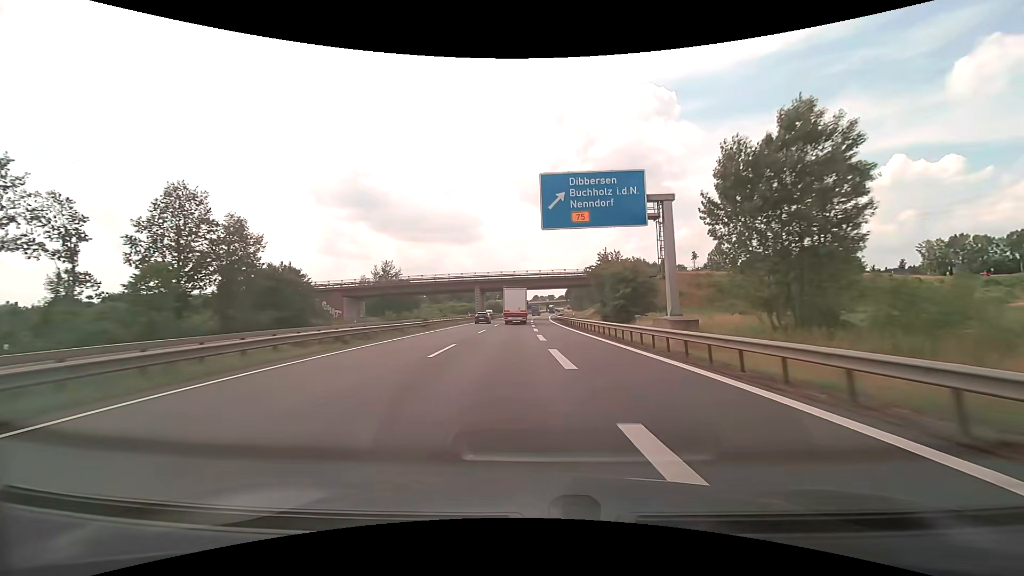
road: motorway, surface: asphalt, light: Day
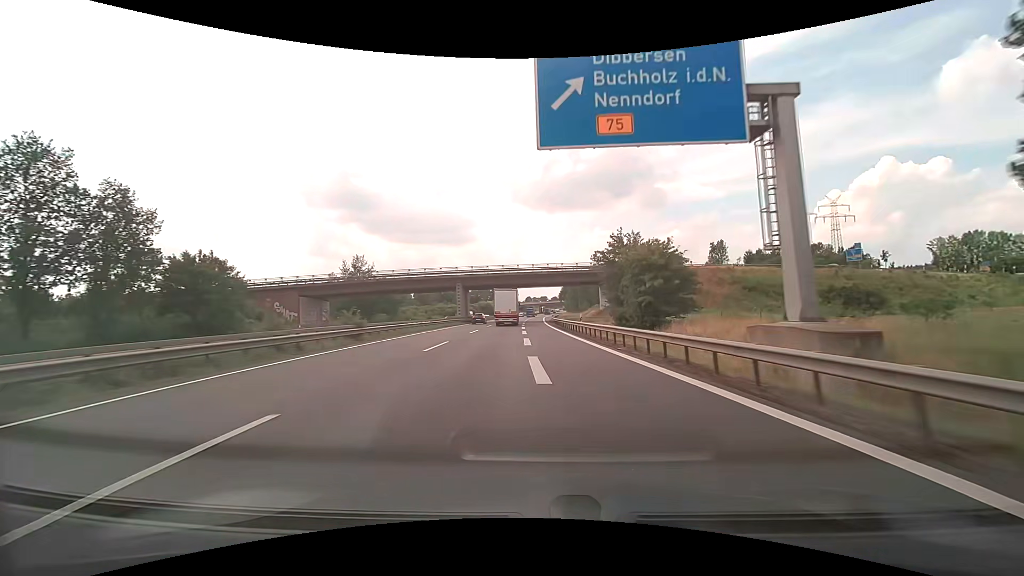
(+0.2, +14.4) m; +1°
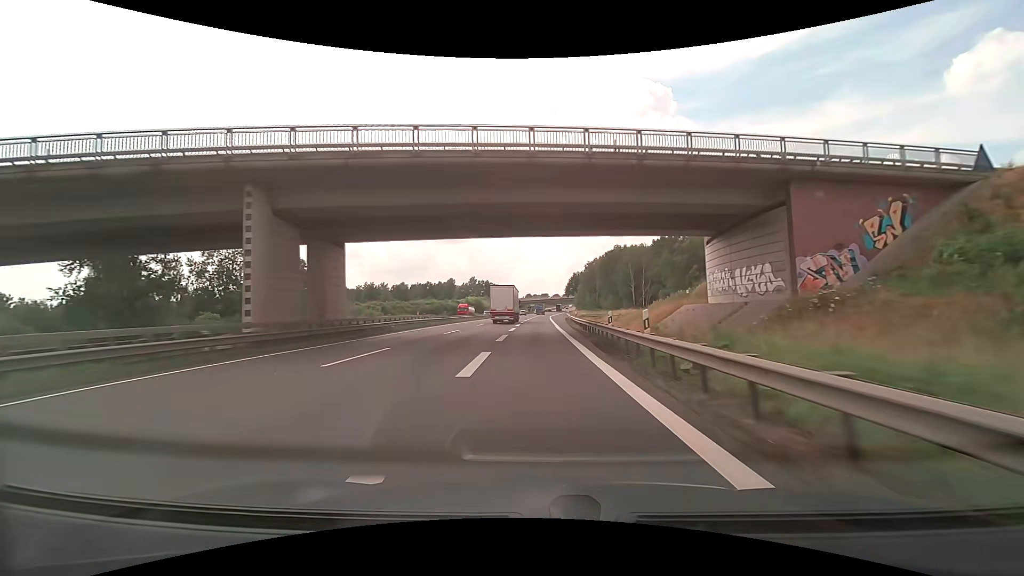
(0.0, +59.6) m; 0°
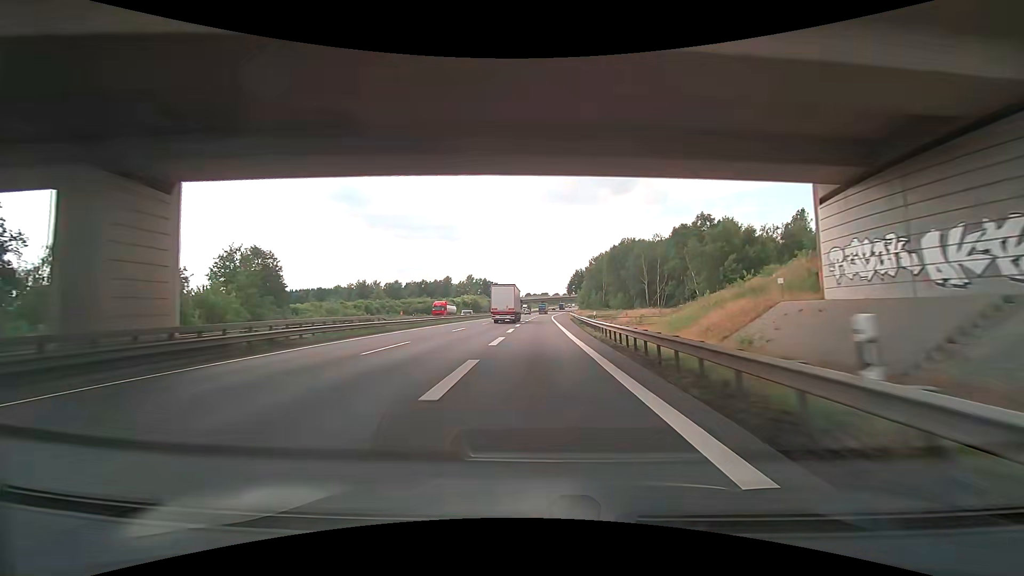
(0.0, +14.4) m; 0°
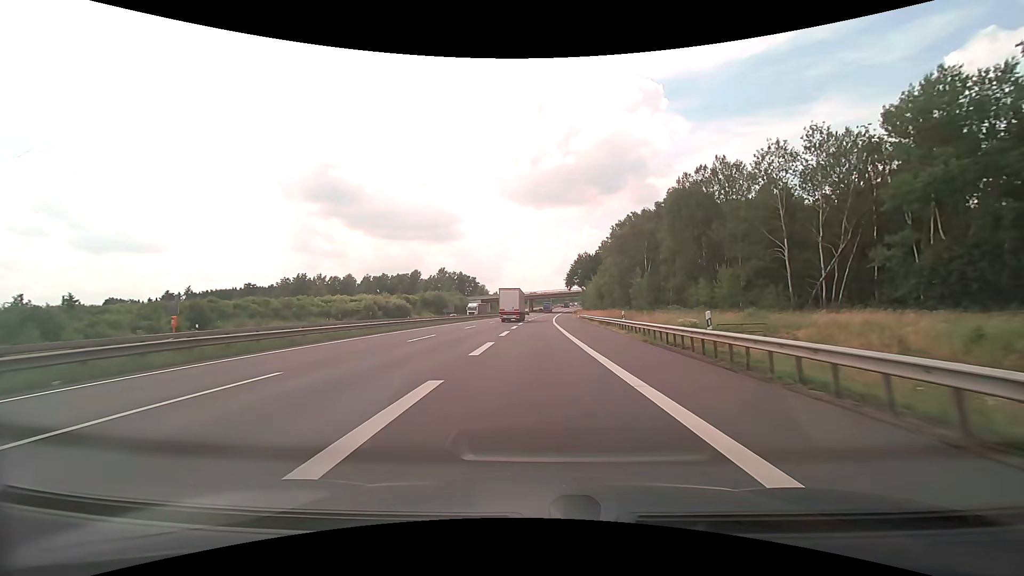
(+0.9, +63.0) m; +1°
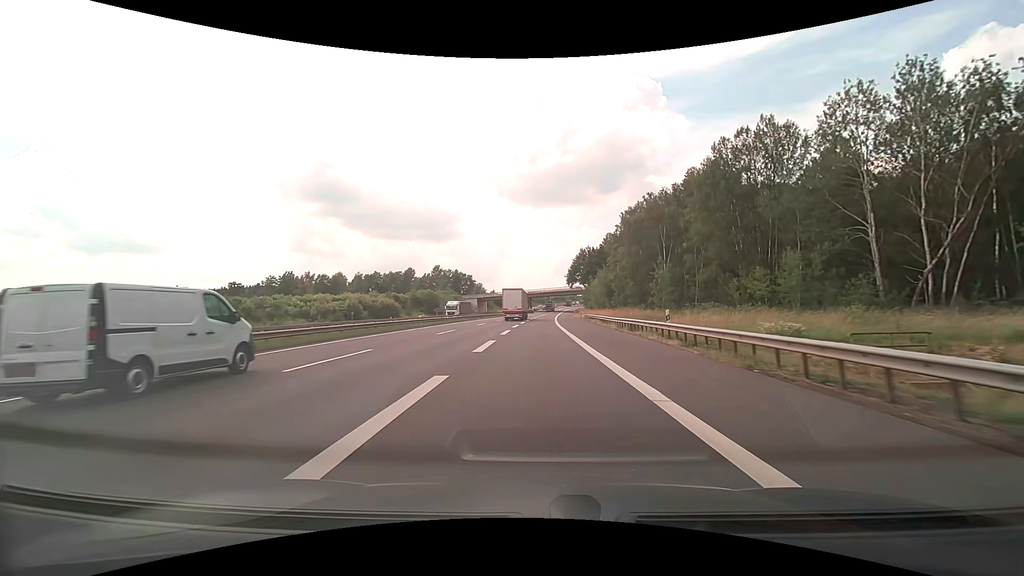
(0.0, +11.3) m; 0°
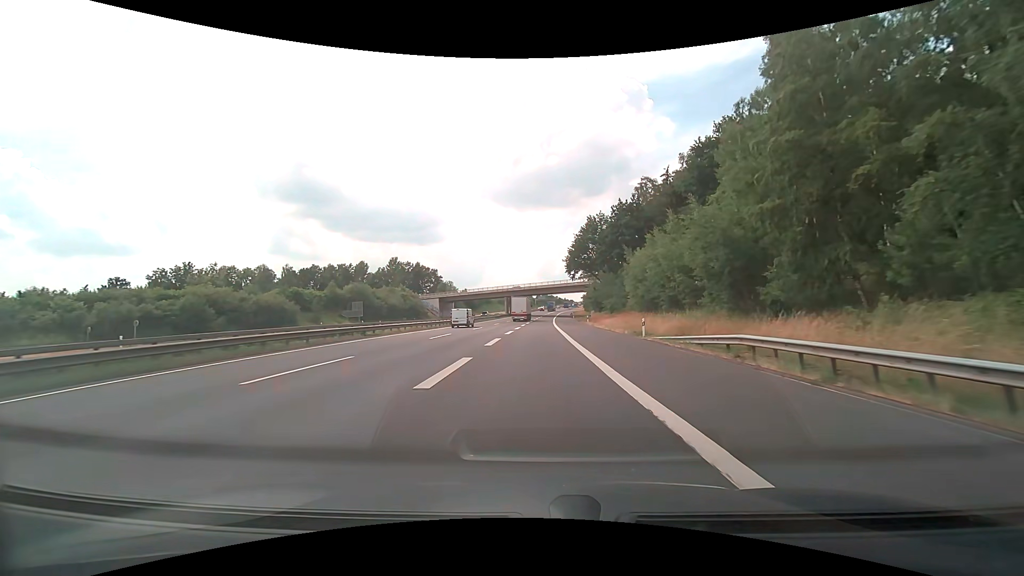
(+0.6, +54.8) m; +2°
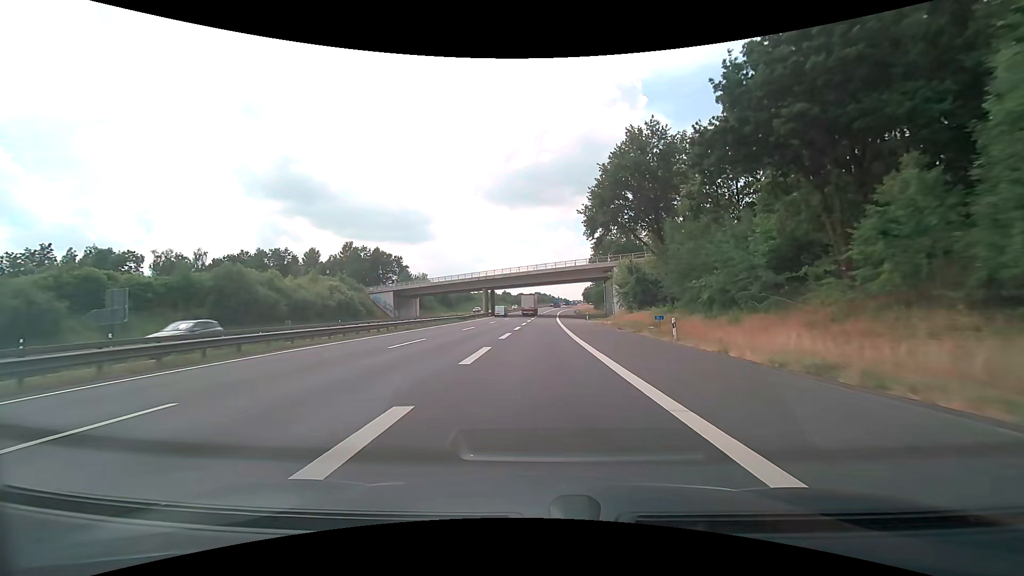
(+0.2, +44.2) m; +1°
(0, +10) (0, +20) (0, +30) (+1, +40) (+1, +50) (+1, +60) (+2, +70) (+2, +80) (+2, +90) (+3, +100) m
